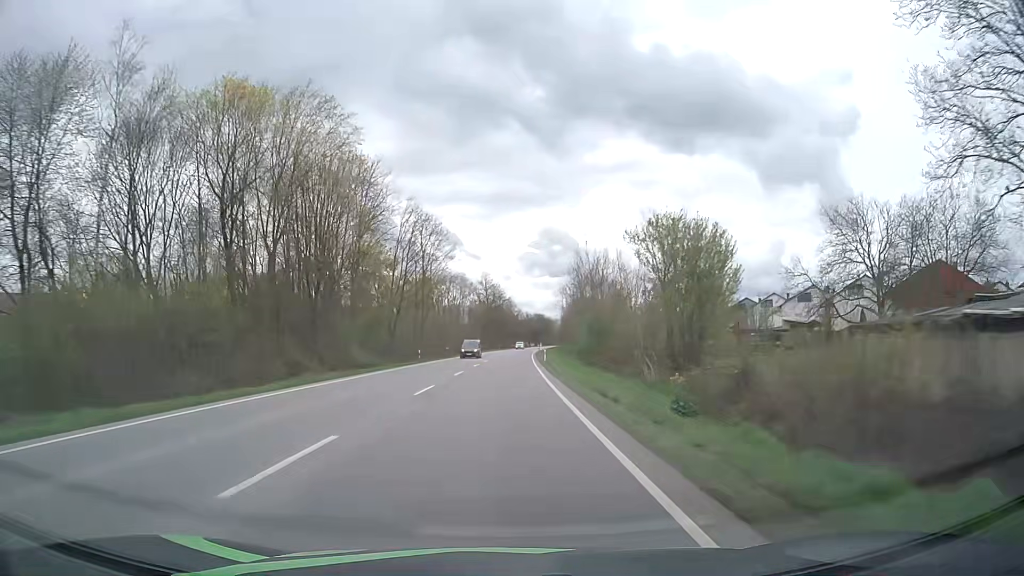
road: primary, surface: asphalt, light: Day
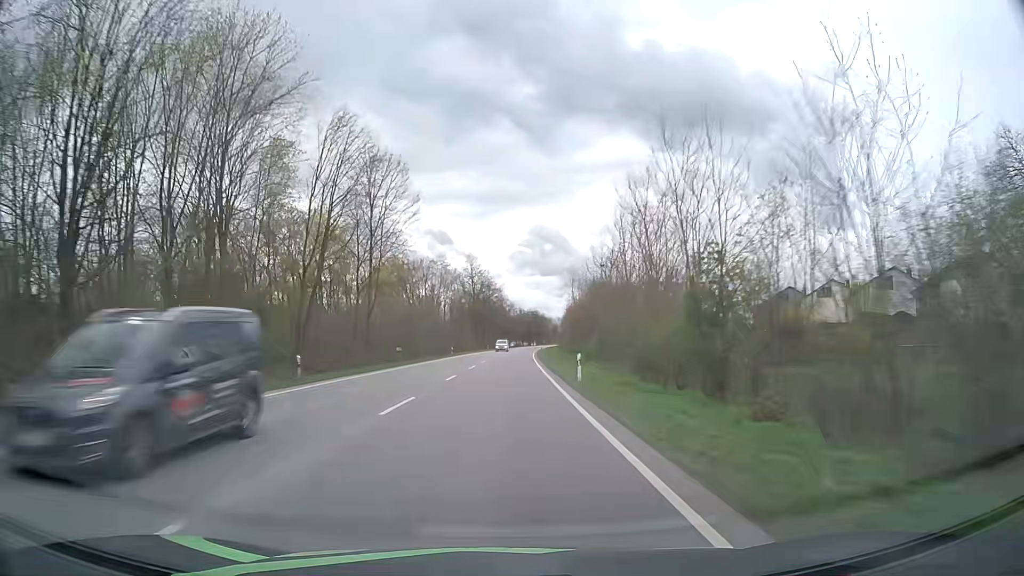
(+0.2, +28.9) m; +1°
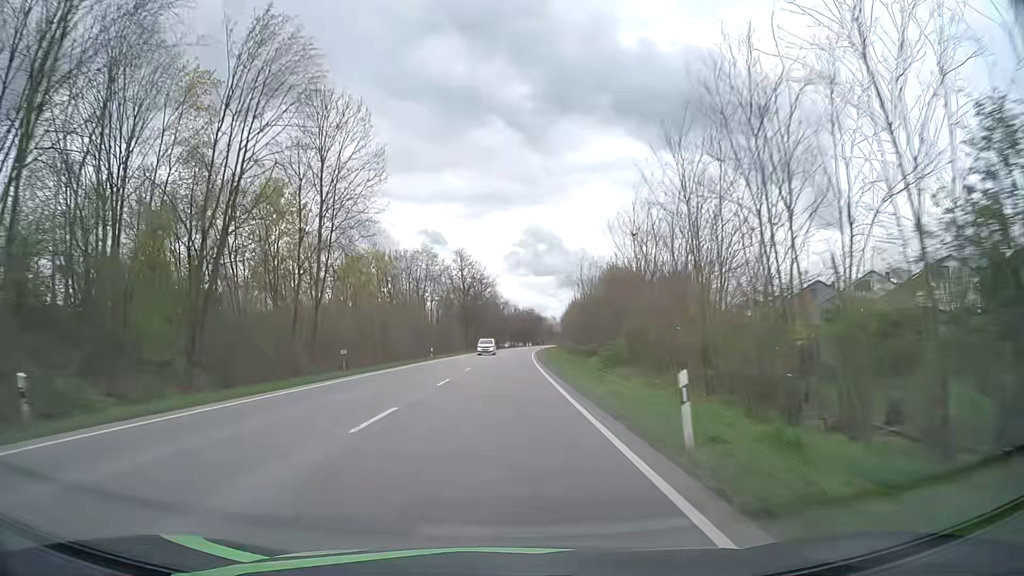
(+0.1, +14.5) m; +1°
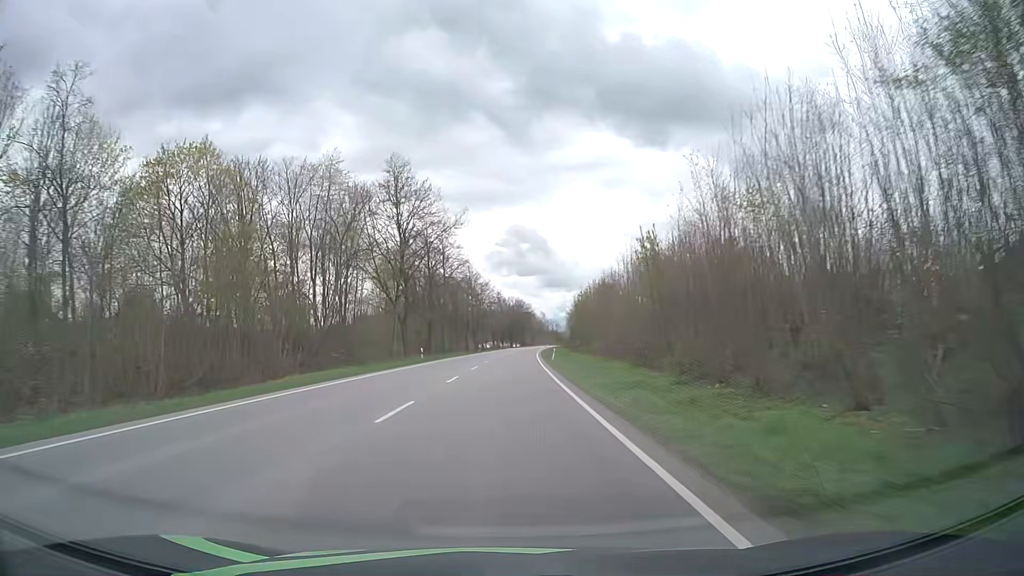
(+0.6, +57.8) m; +1°
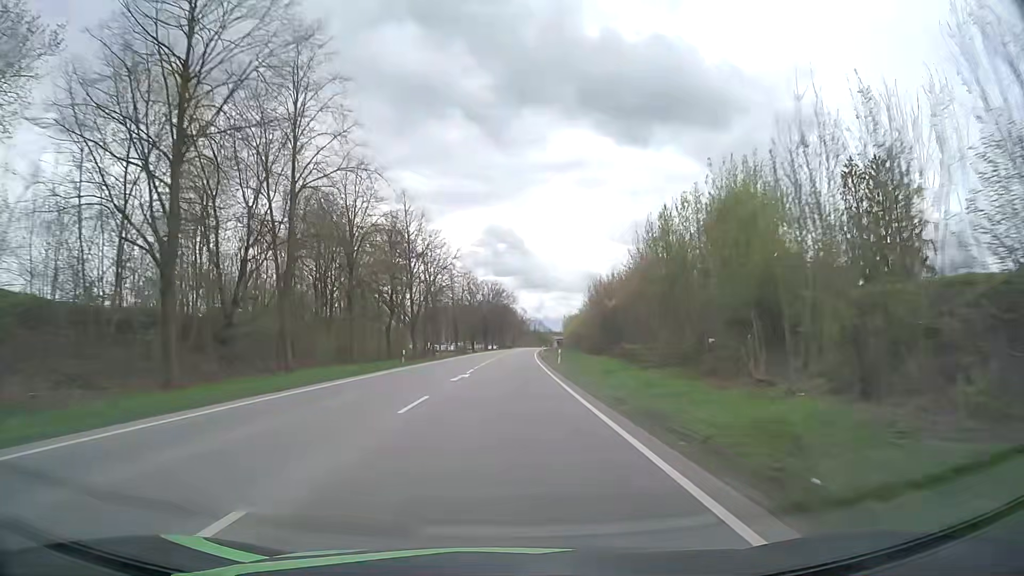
(+1.0, +57.6) m; +2°
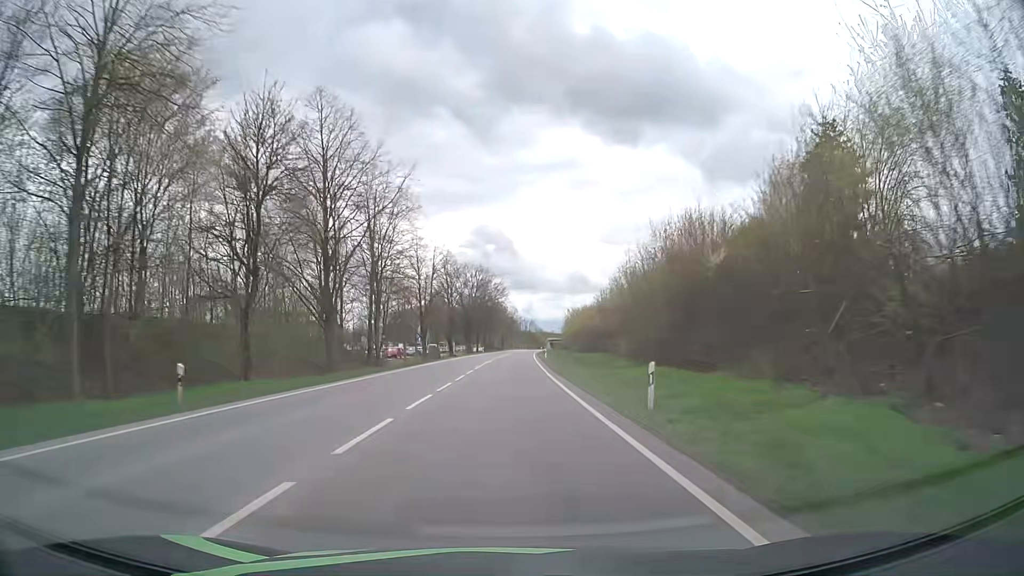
(+0.3, +28.8) m; +1°
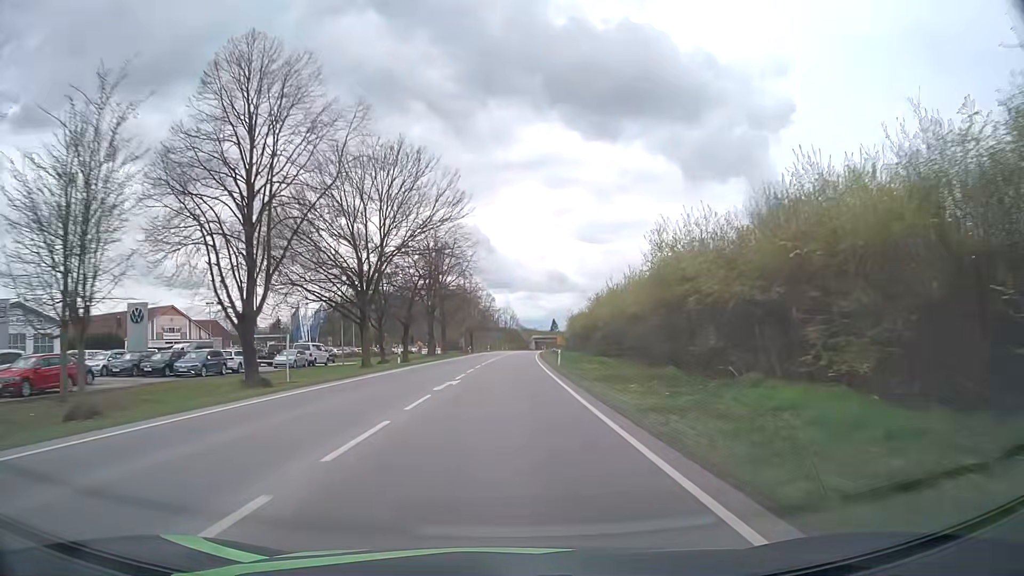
(+1.2, +71.9) m; +2°
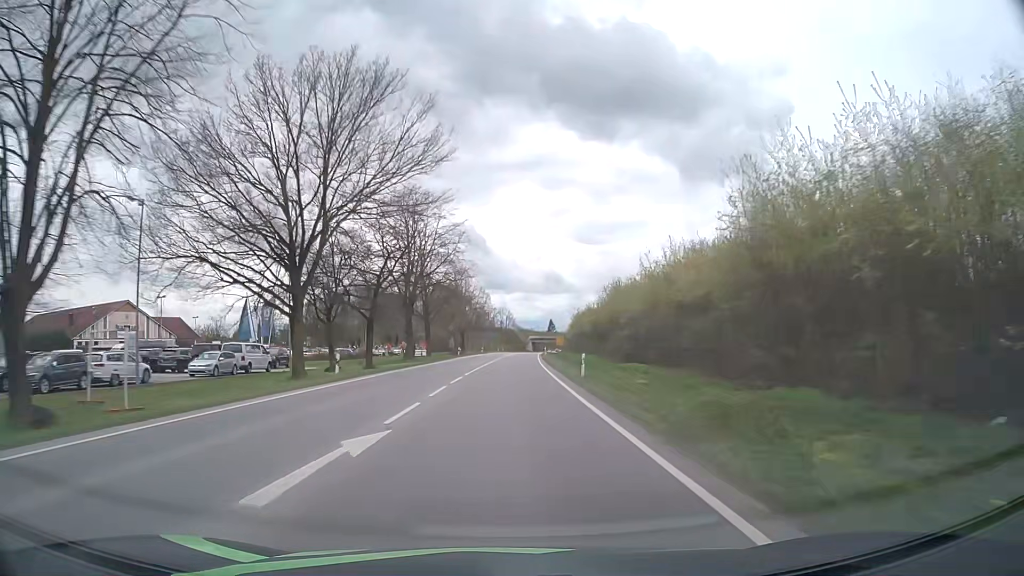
(0.0, +14.4) m; 0°
(0, +10) (0, +20) (0, +30) (0, +40) (+1, +50) (+1, +60) (+2, +70) (+2, +80) (+2, +90) (+3, +100) m
